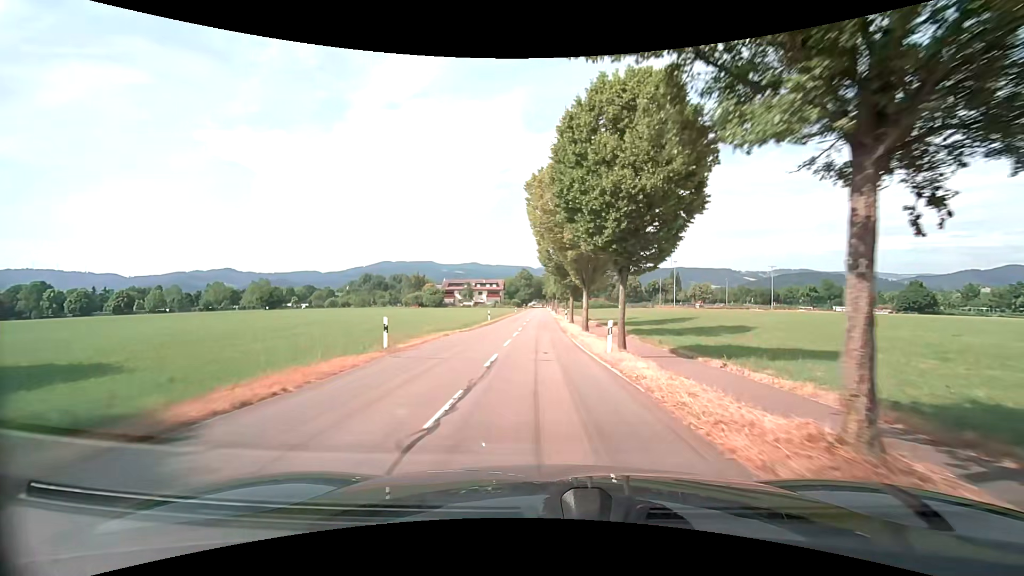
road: unclassified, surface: asphalt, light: Day
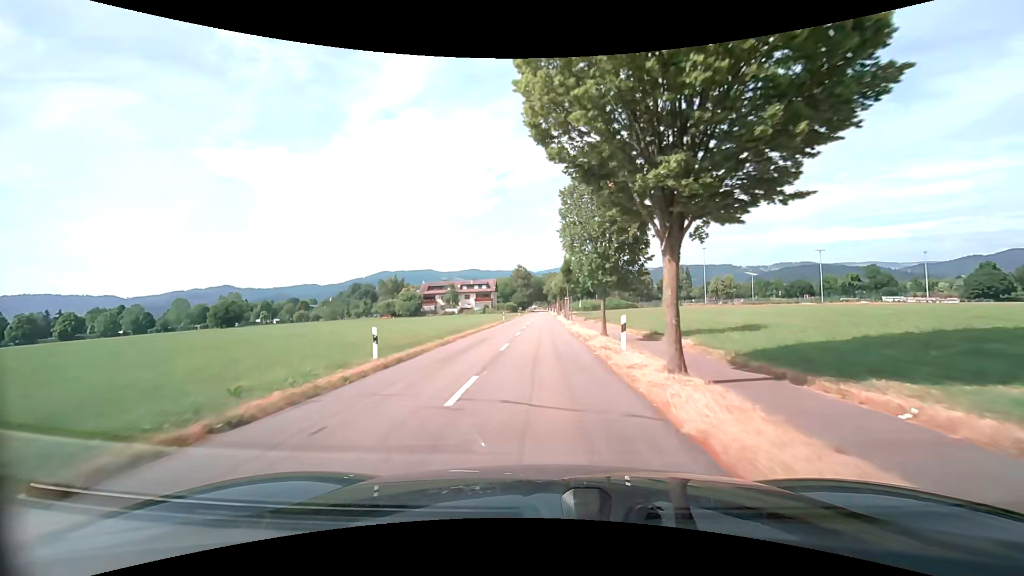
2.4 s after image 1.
(-0.7, +32.2) m; -2°
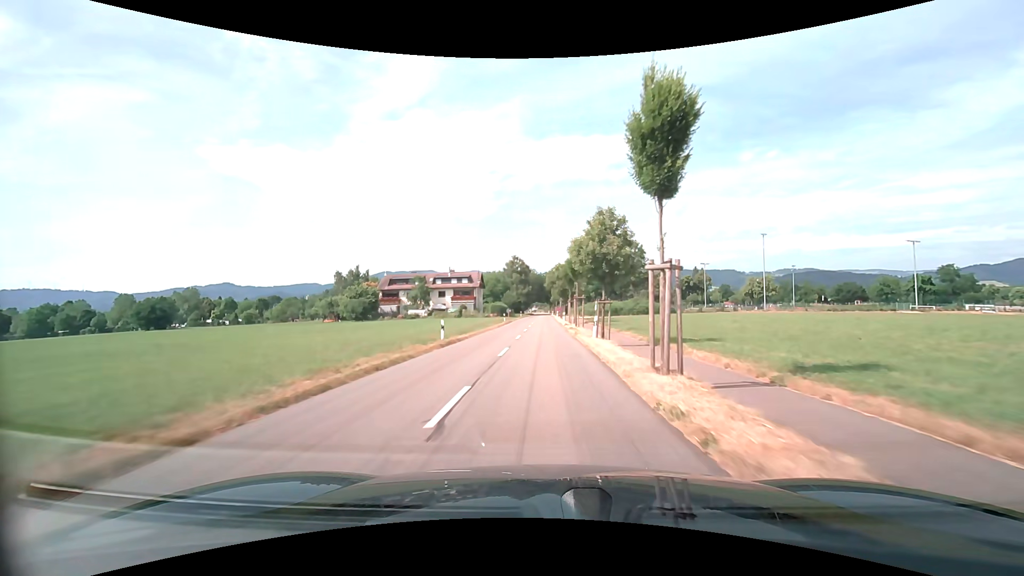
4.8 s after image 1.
(0.0, +37.2) m; +1°
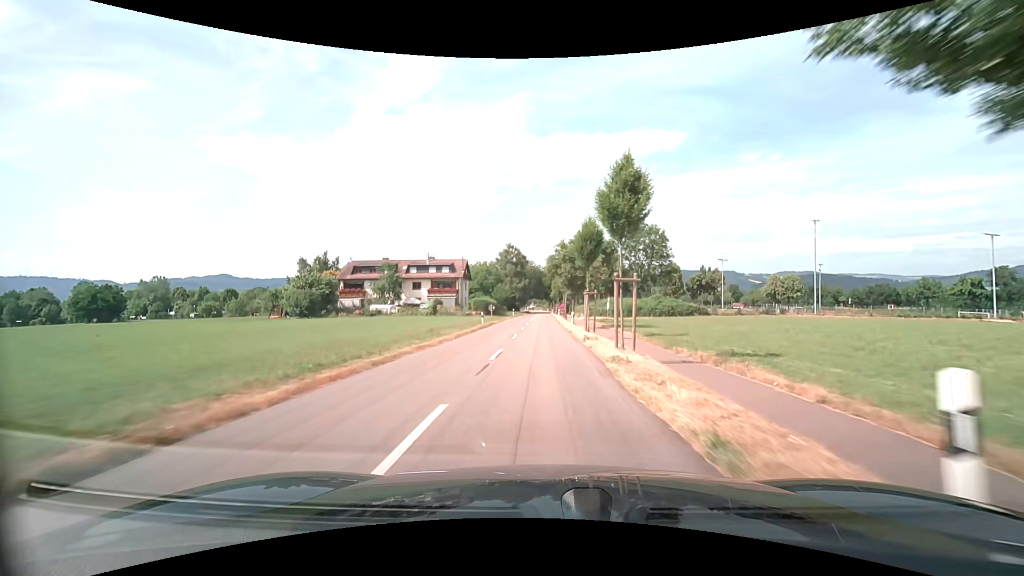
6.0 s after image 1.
(0.0, +20.0) m; 0°
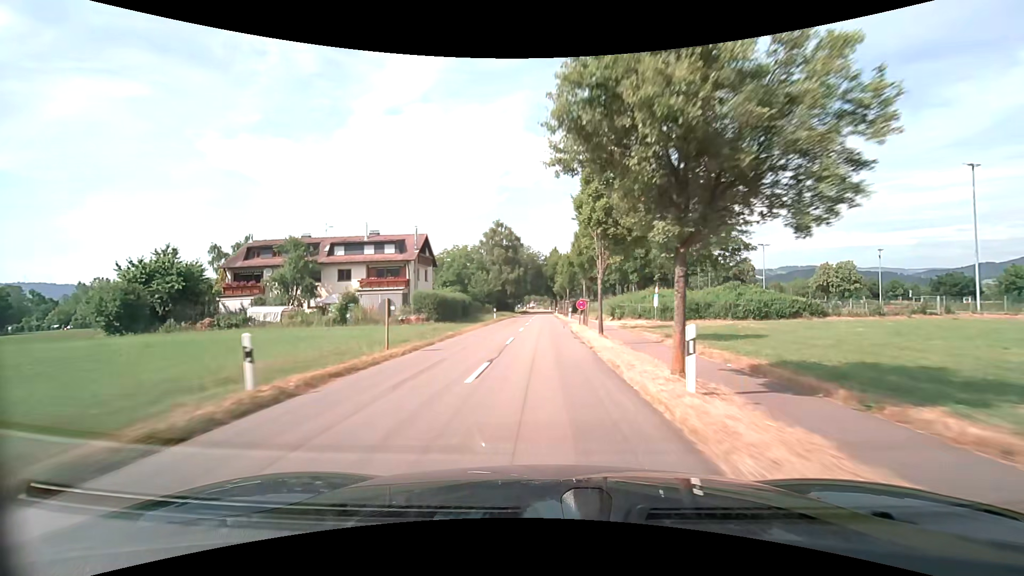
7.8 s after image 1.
(0.0, +31.2) m; 0°
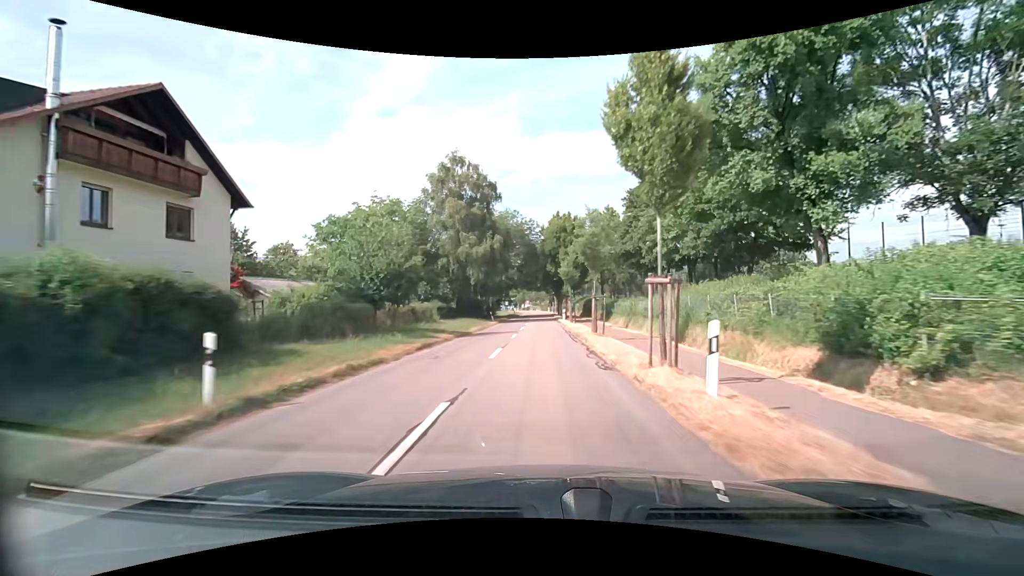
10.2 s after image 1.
(-0.2, +40.6) m; 0°
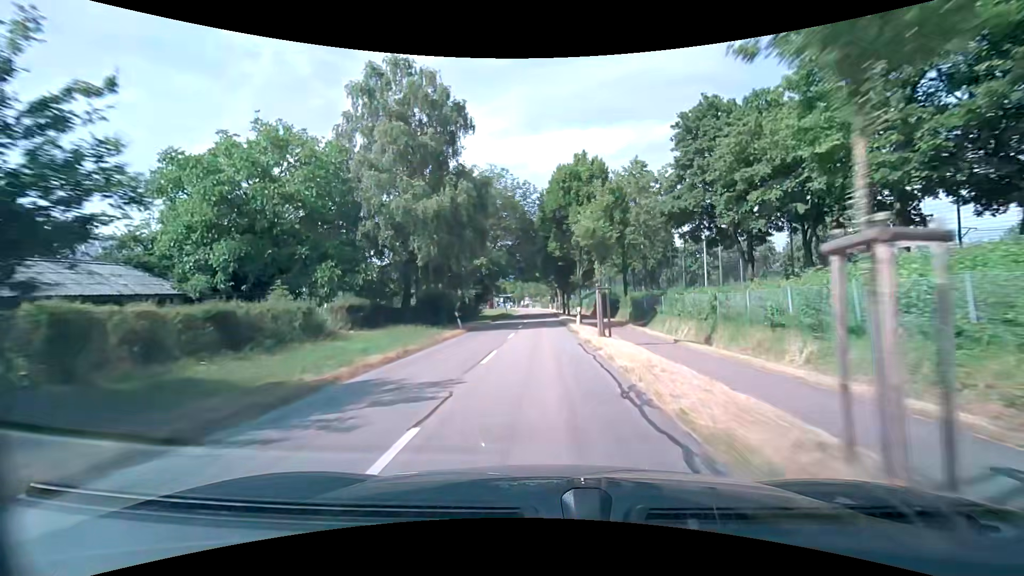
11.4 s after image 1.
(+0.1, +19.4) m; 0°
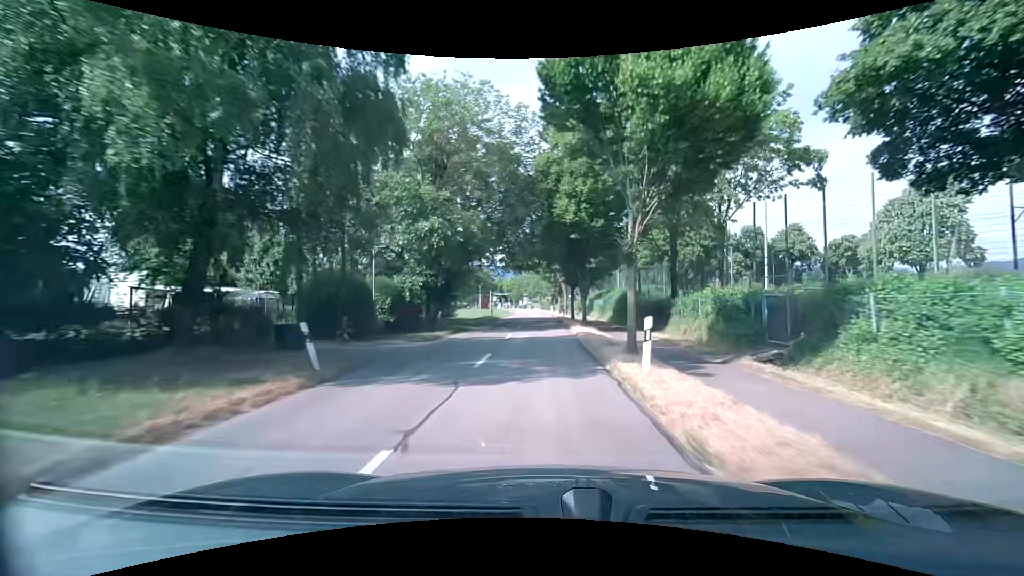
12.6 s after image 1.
(-0.1, +18.8) m; -1°
(0, +10) (0, +20) (0, +30) (0, +40) (0, +50) (0, +60) (-1, +70) (-1, +80) (-1, +90) (-2, +100) m
